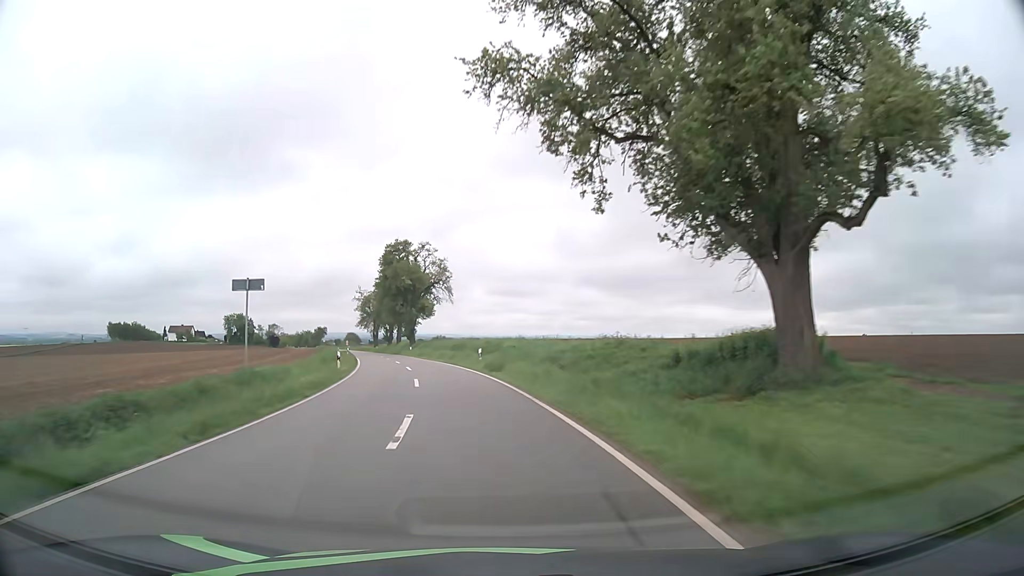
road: tertiary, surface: asphalt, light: Day
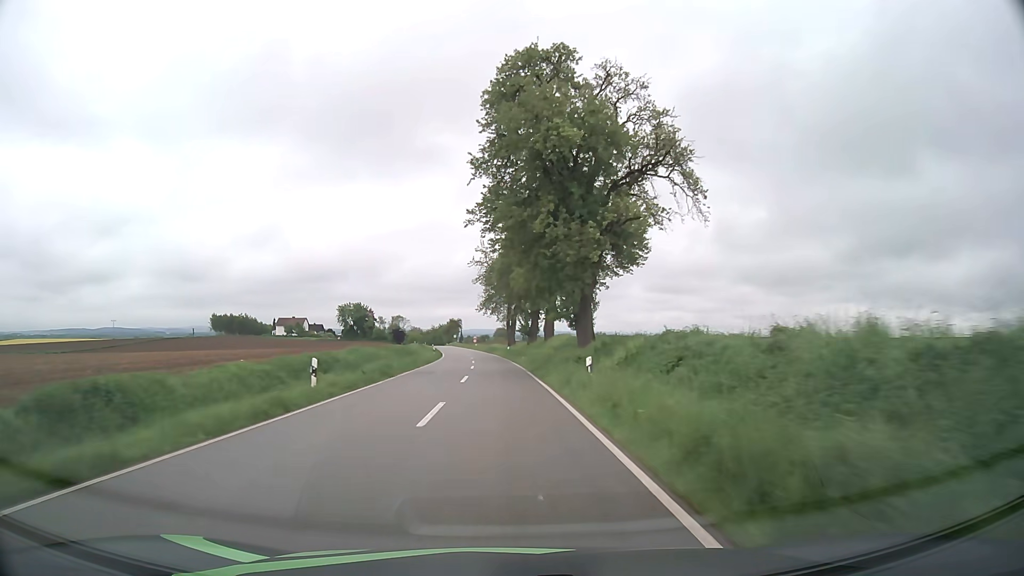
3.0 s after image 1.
(-8.6, +57.7) m; -13°
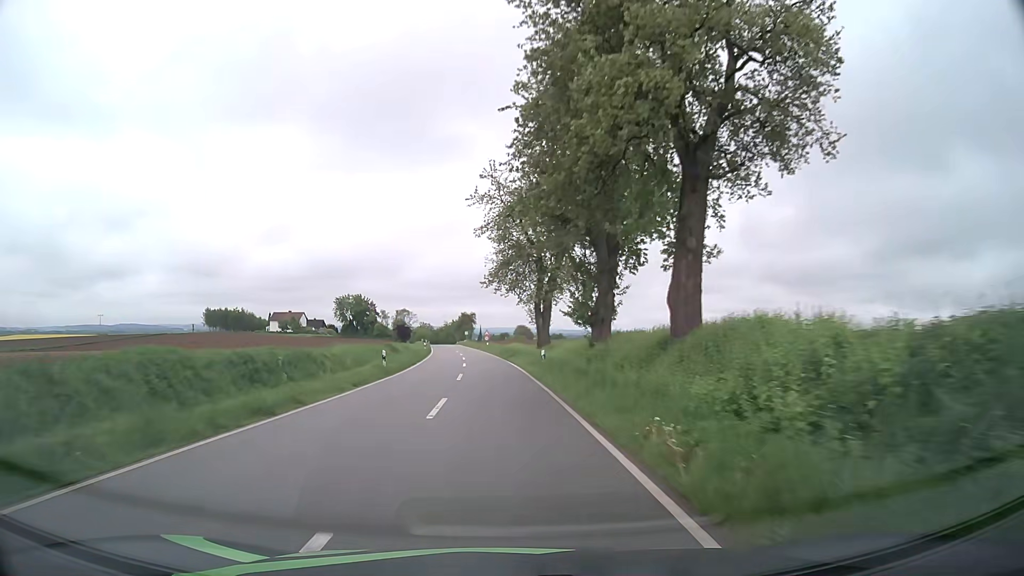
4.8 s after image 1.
(-0.5, +34.2) m; -2°
(0, +10) (0, +20) (-1, +30) (-1, +40) (-2, +50) (-3, +60) (-3, +70) (-4, +80) (-5, +90) (-7, +100) m
